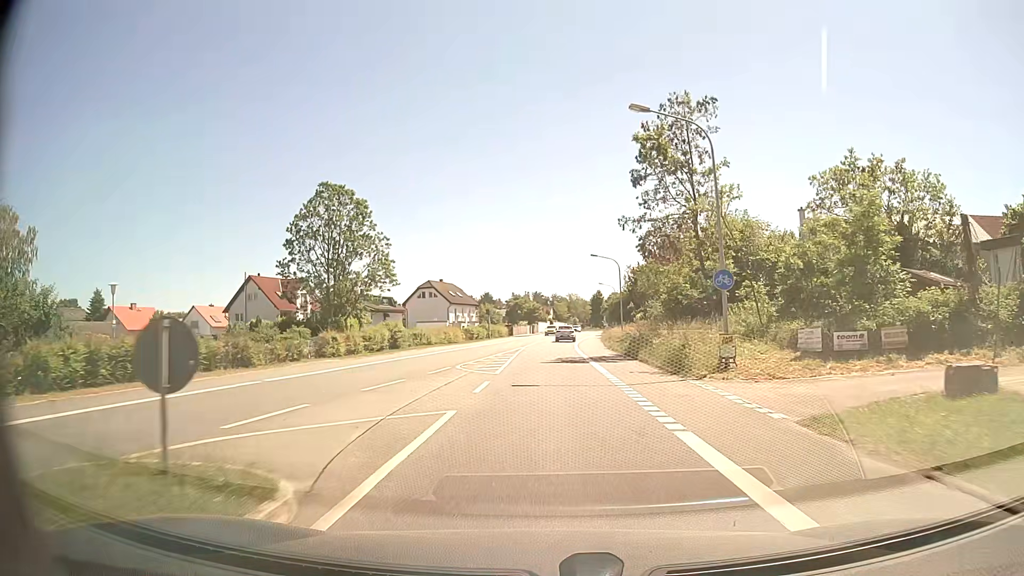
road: primary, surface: asphalt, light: Day
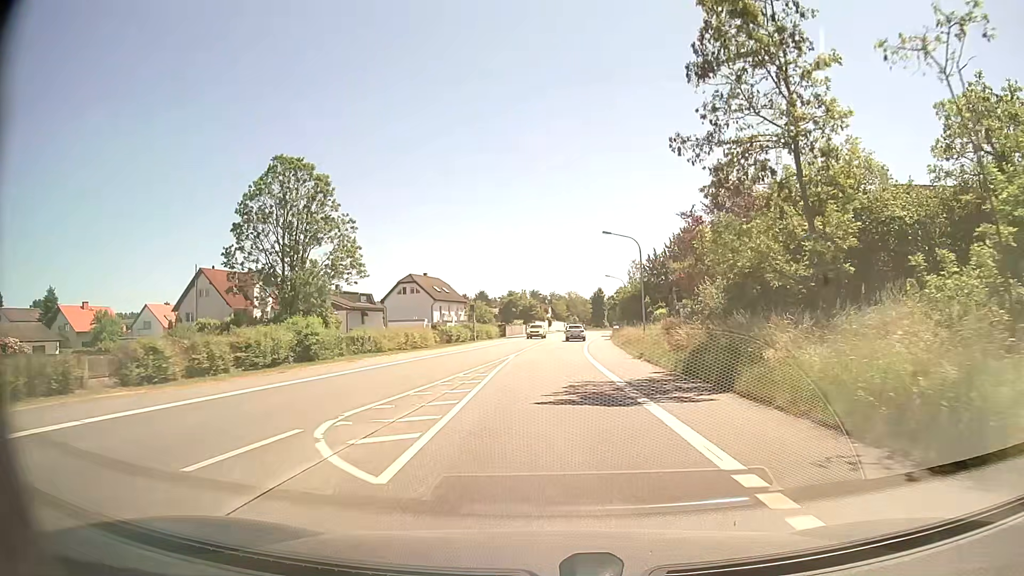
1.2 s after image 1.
(+0.1, +14.1) m; 0°
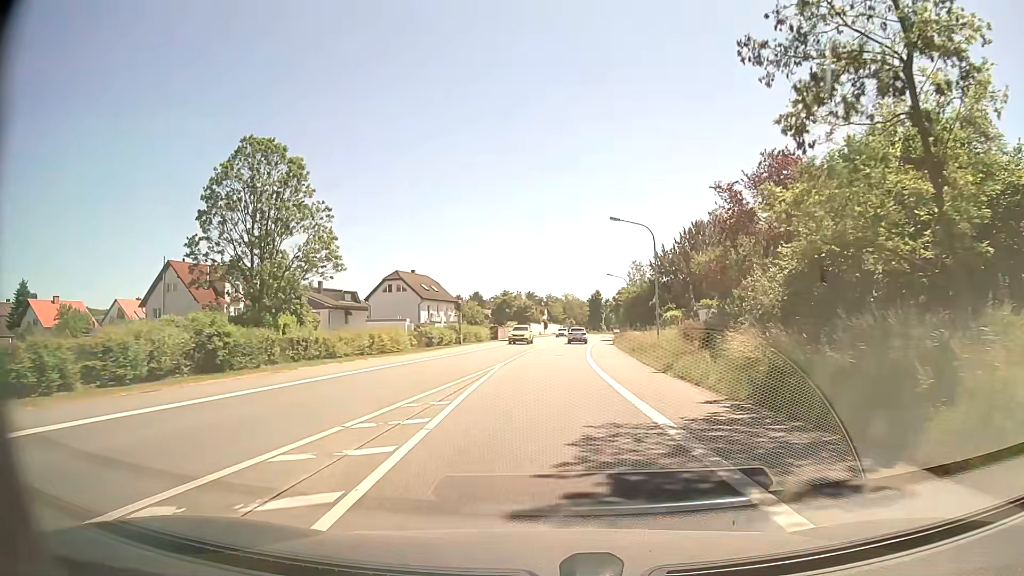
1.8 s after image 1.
(0.0, +7.1) m; 0°
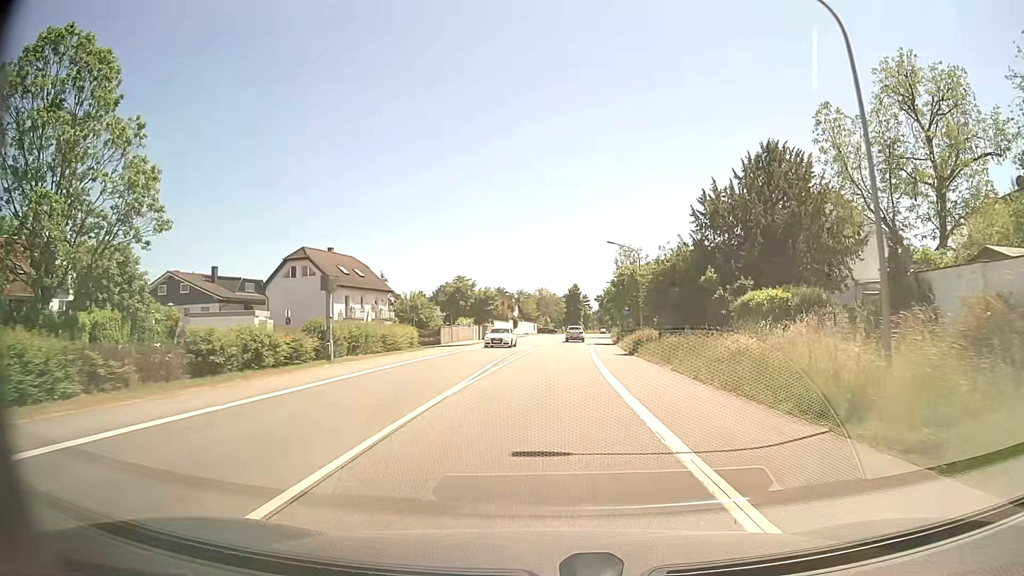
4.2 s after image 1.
(+0.6, +28.1) m; +2°
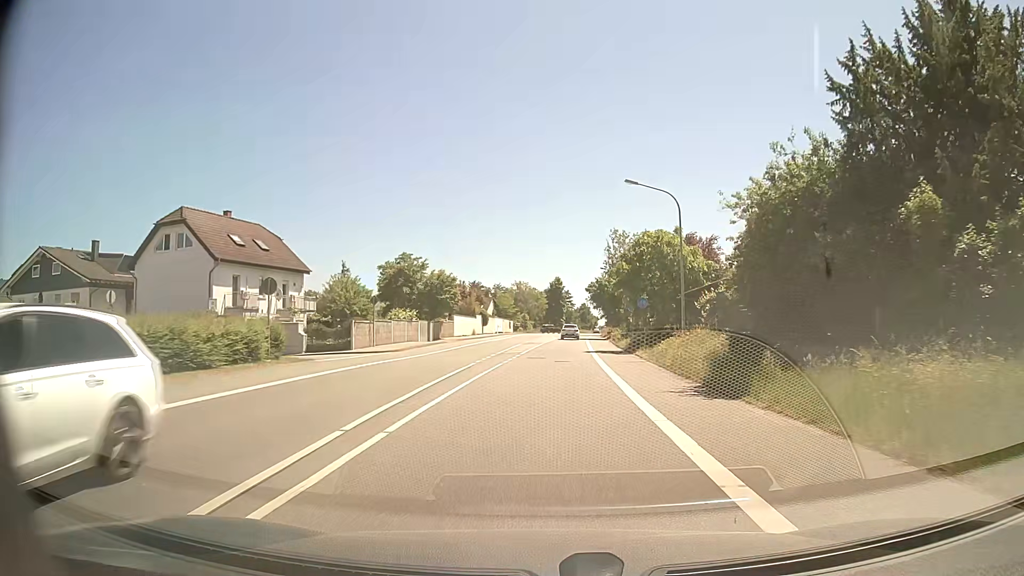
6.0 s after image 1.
(+0.4, +21.0) m; +2°
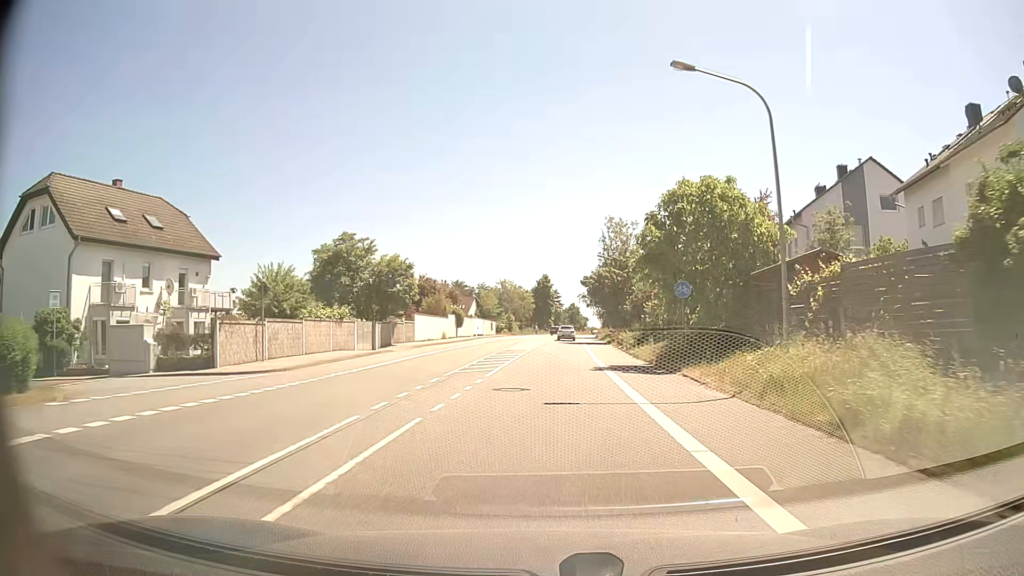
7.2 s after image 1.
(+0.1, +13.9) m; +1°
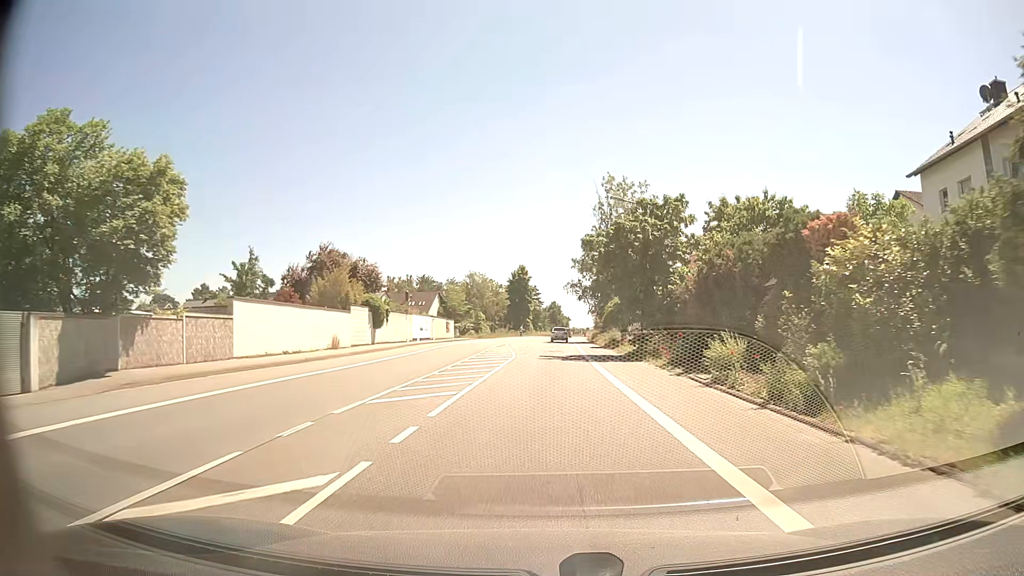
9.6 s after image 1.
(+0.6, +27.8) m; +2°
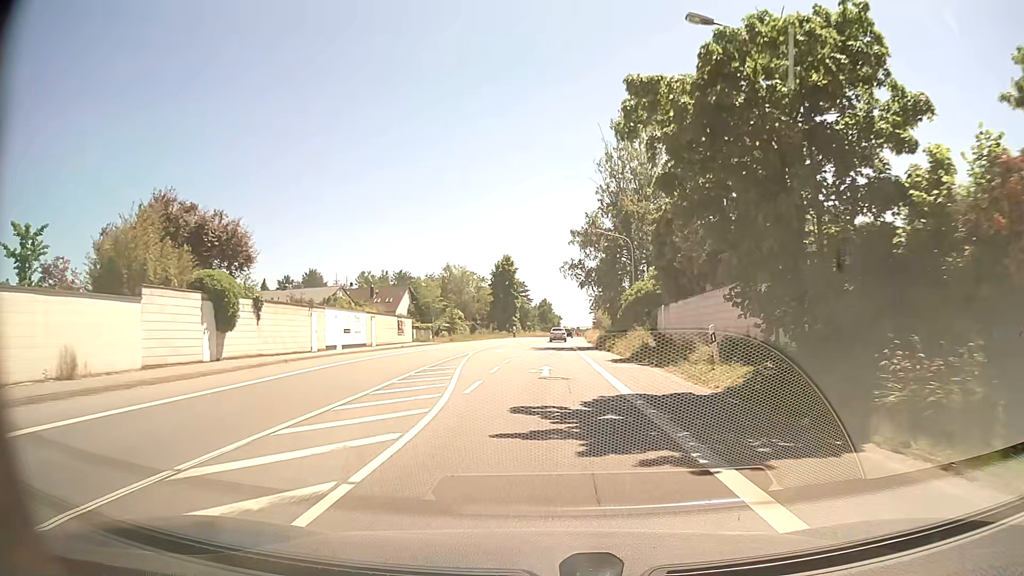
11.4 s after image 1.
(+0.2, +20.8) m; +1°
(0, +10) (0, +20) (0, +30) (0, +40) (+1, +50) (+1, +60) (+1, +70) (+1, +80) (+2, +90) (+2, +100) m
